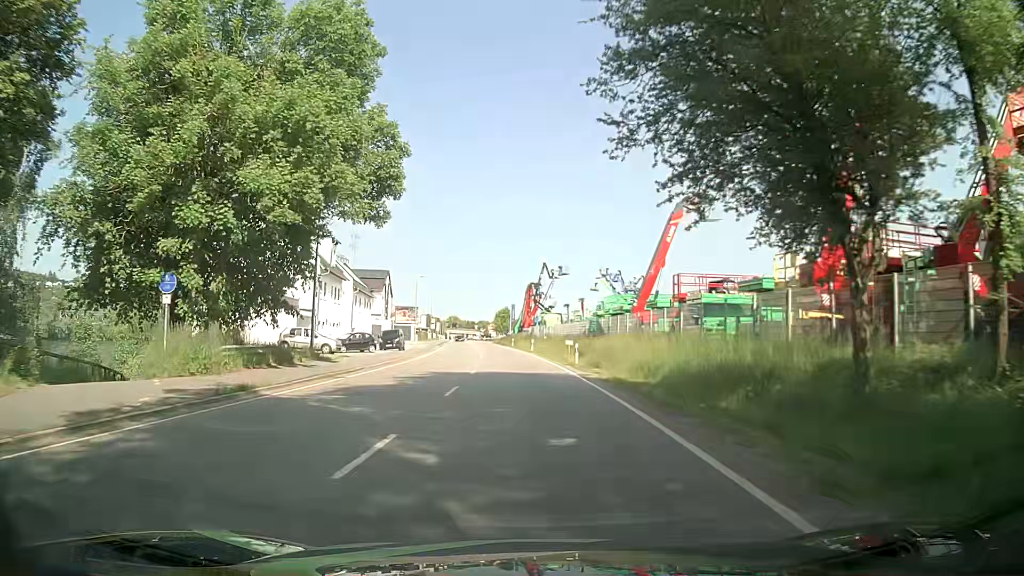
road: primary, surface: asphalt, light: Day
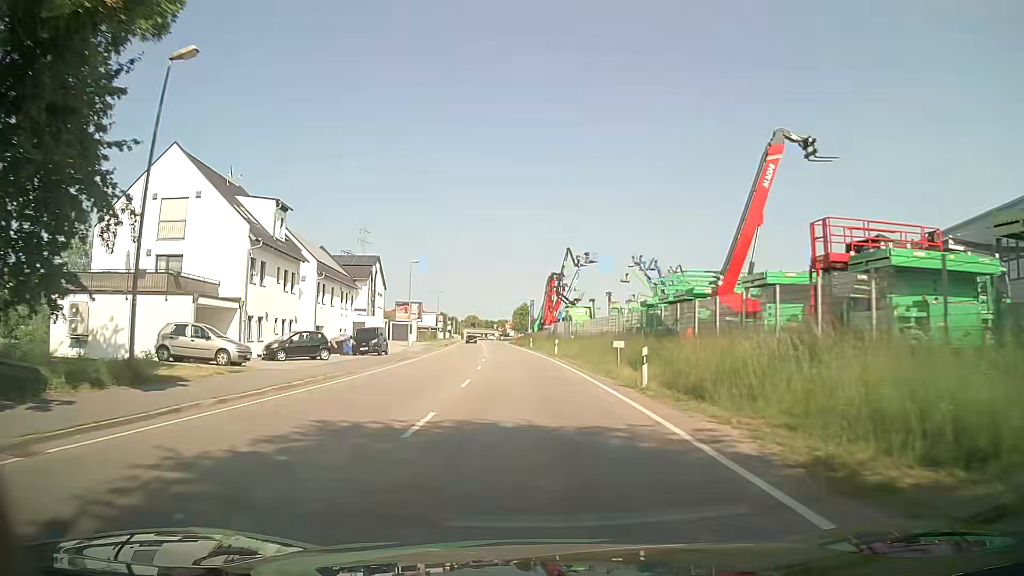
(-0.7, +15.4) m; -4°
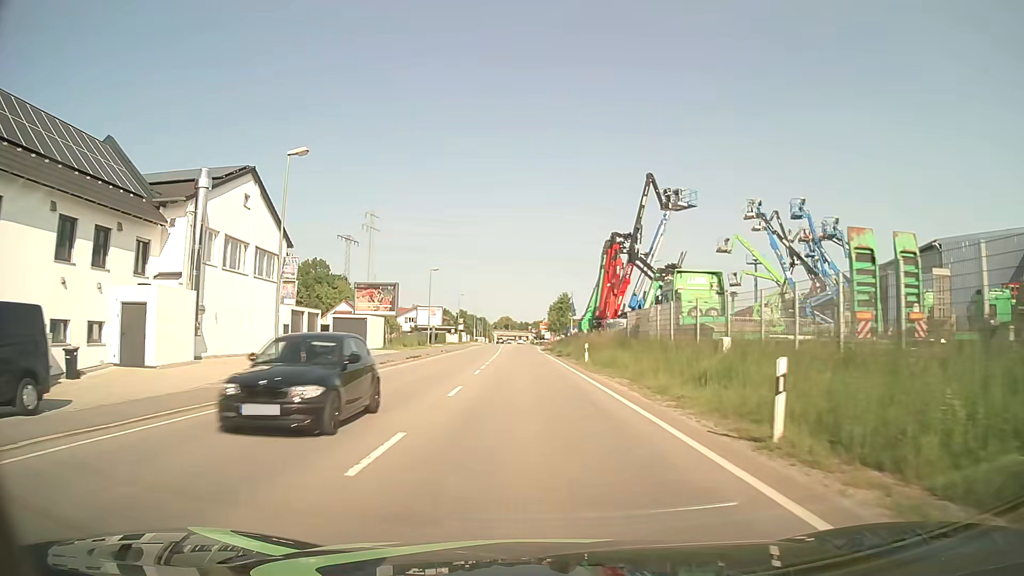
(-1.0, +38.8) m; -3°
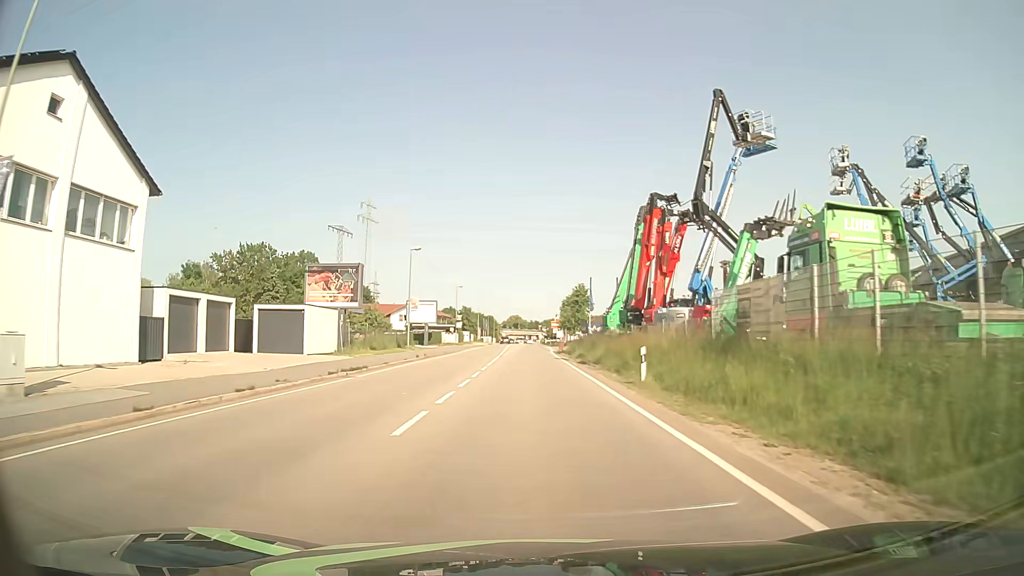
(-0.1, +15.5) m; -1°
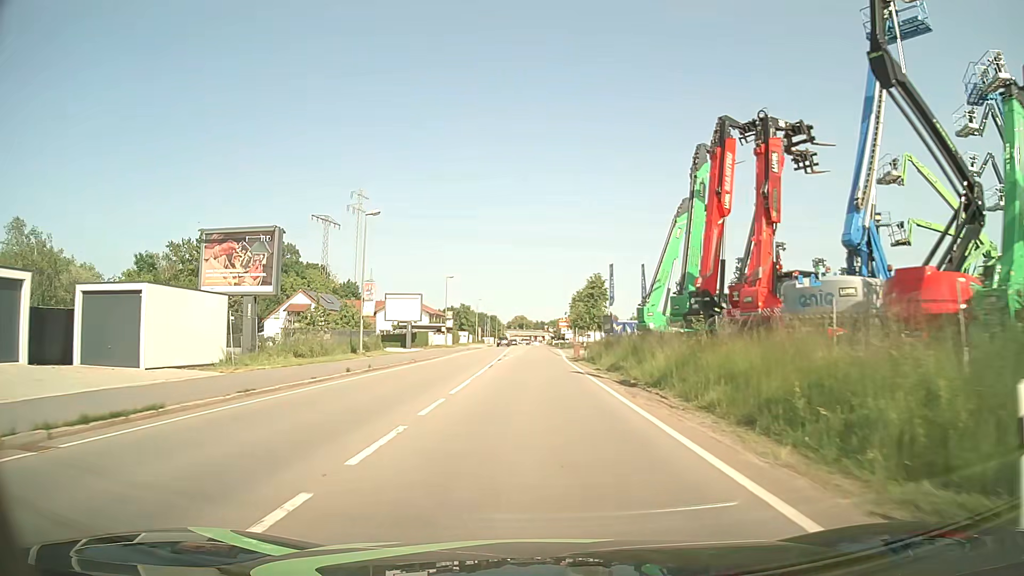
(-0.1, +15.5) m; -1°
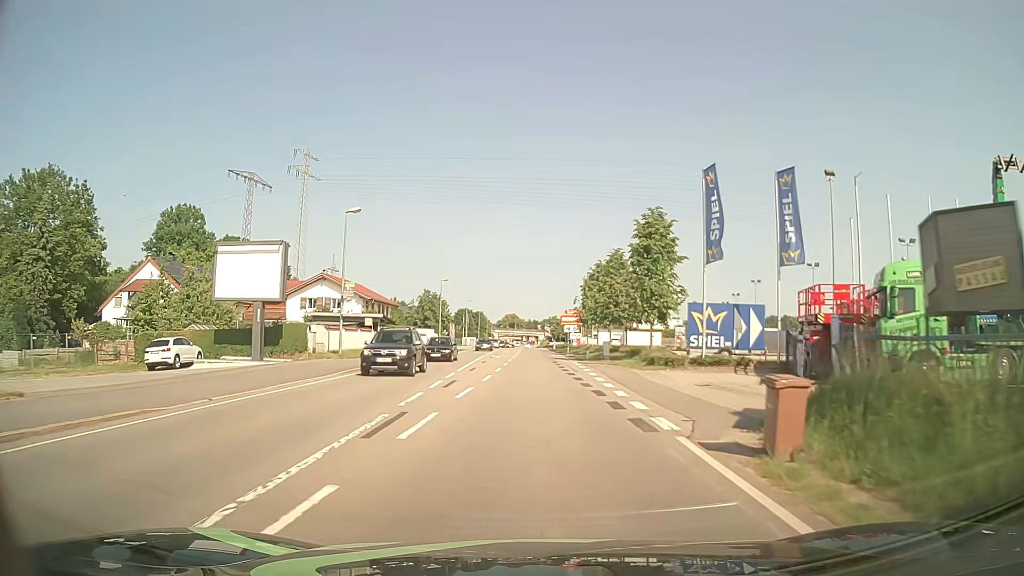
(-0.1, +38.8) m; +1°
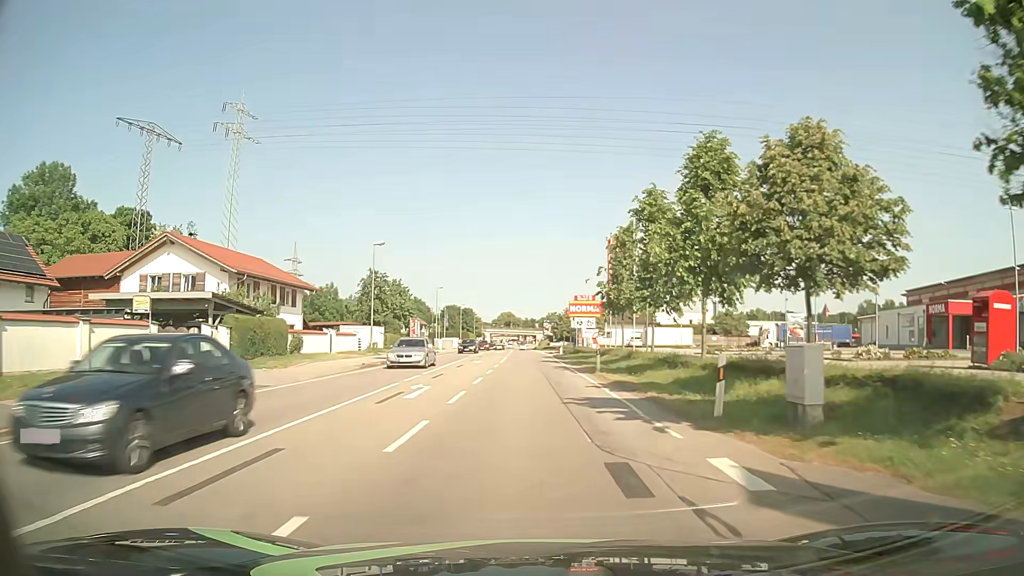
(+0.2, +31.1) m; 0°
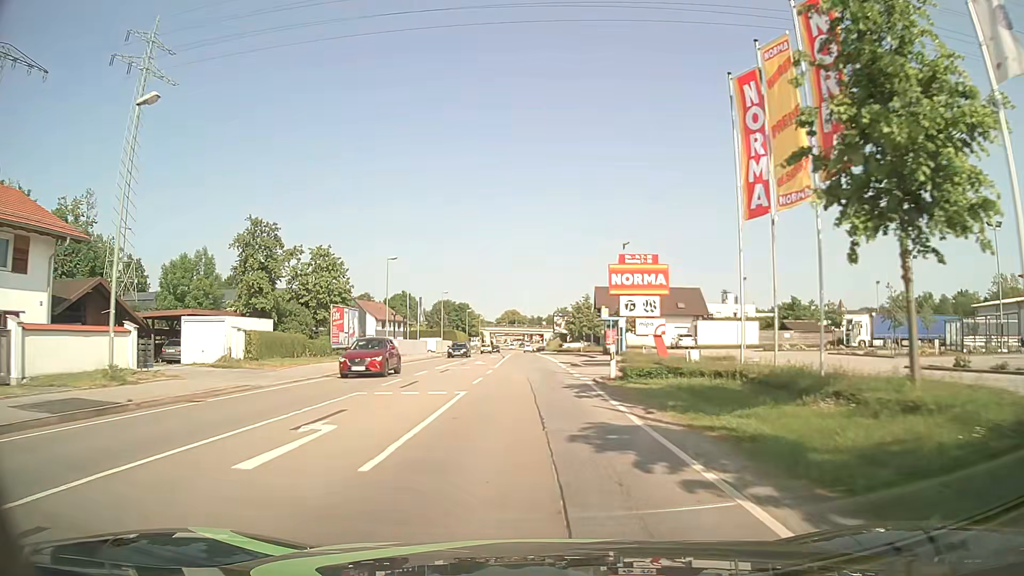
(-0.1, +31.1) m; -1°
(0, +10) (0, +20) (0, +30) (0, +40) (0, +50) (0, +60) (0, +70) (0, +80) (0, +90) (0, +100) m
